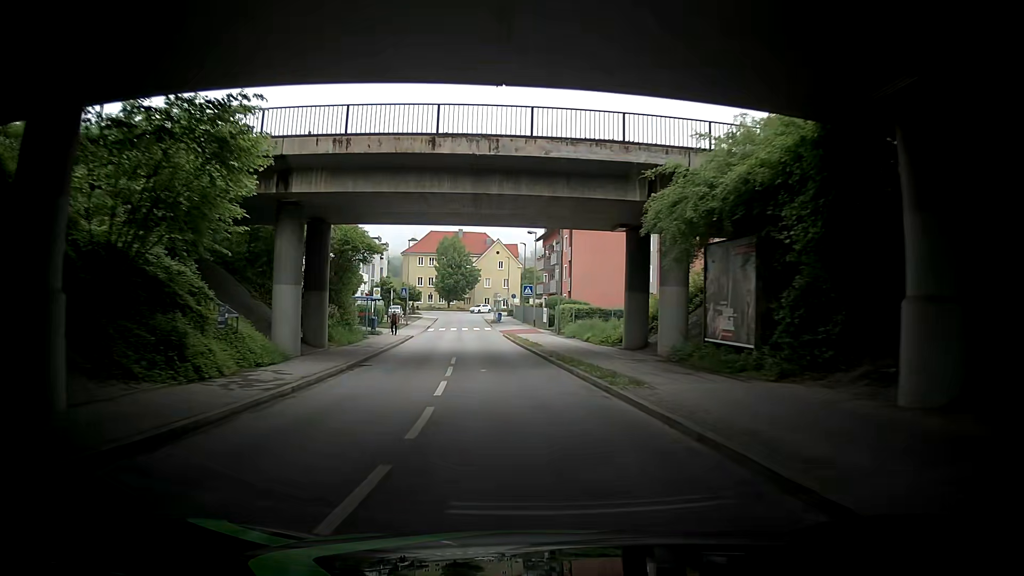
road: unclassified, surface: asphalt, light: Day
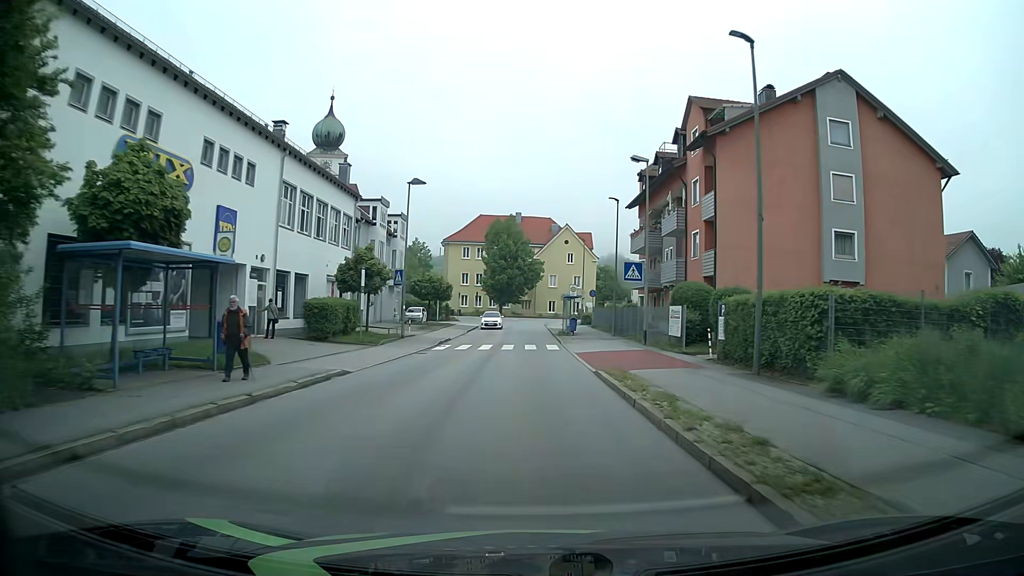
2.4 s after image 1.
(-0.9, +29.0) m; -6°
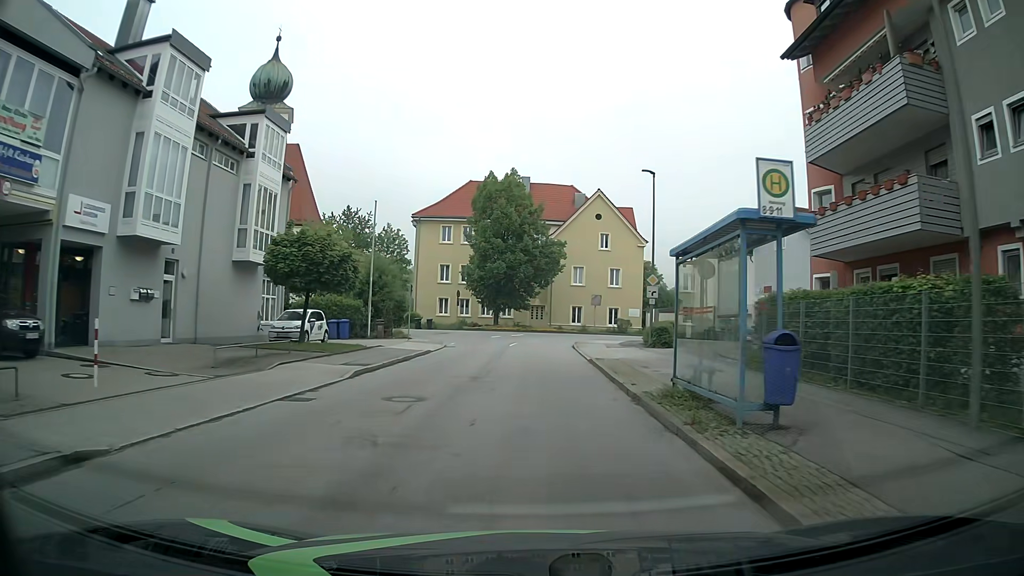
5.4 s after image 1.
(-0.2, +32.9) m; -1°
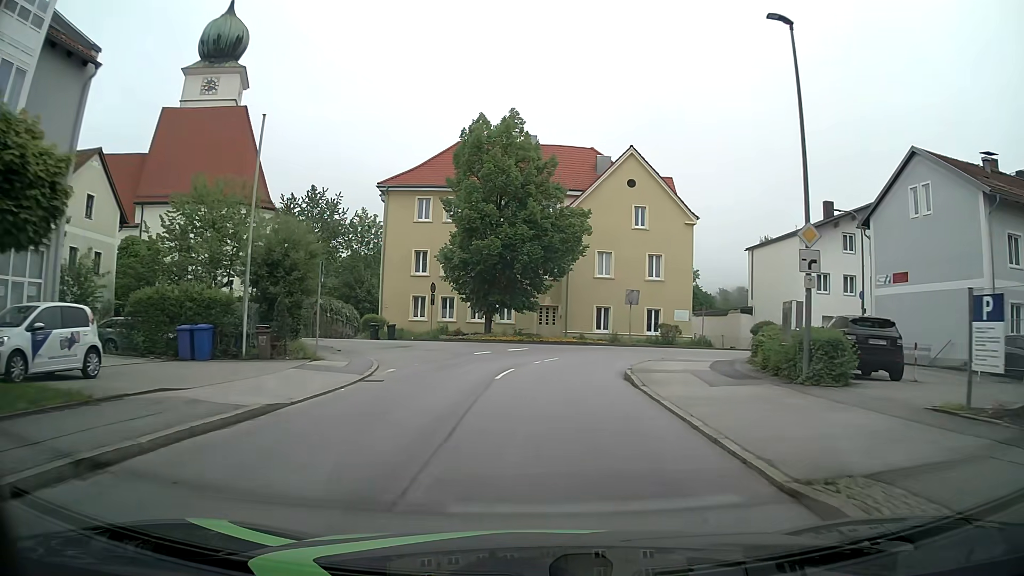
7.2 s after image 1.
(-0.1, +17.3) m; -1°
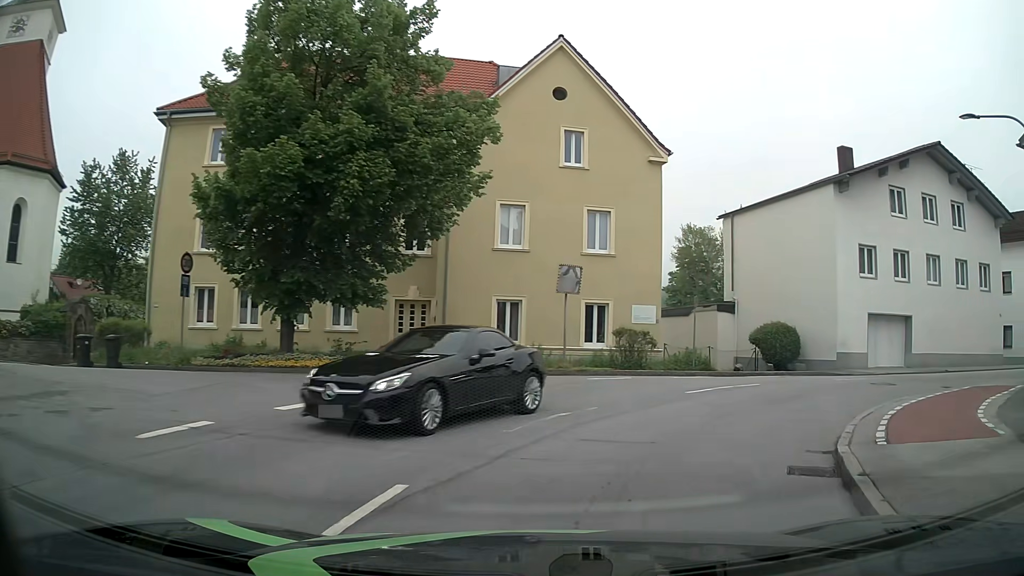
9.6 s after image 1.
(+0.8, +19.0) m; +11°
